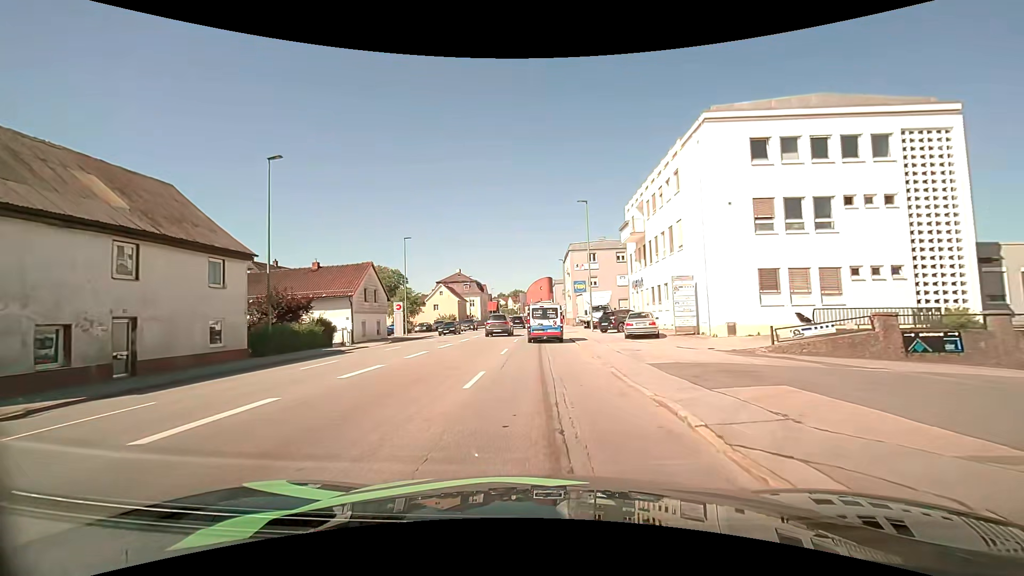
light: Day
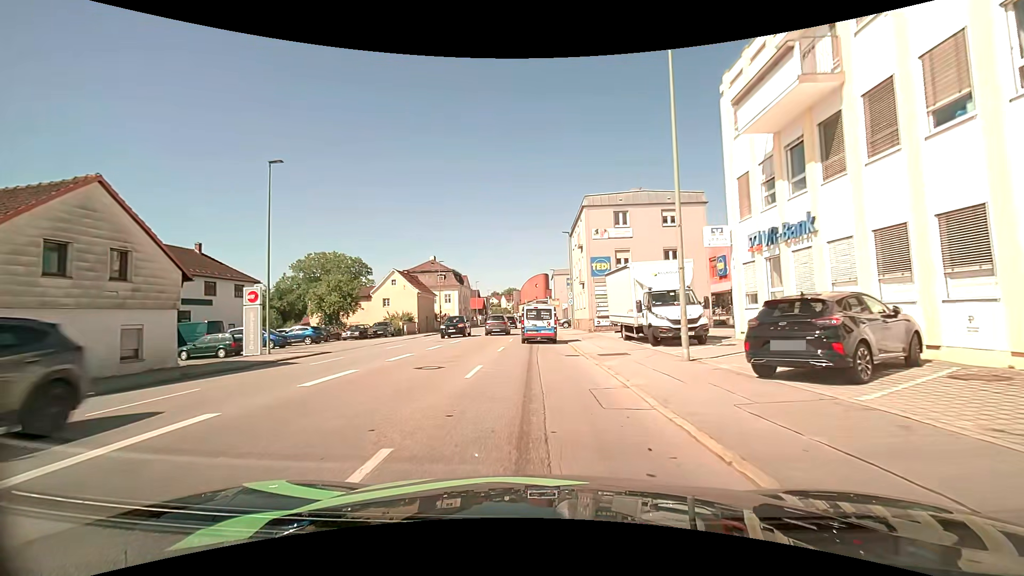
(+0.4, +25.5) m; +1°
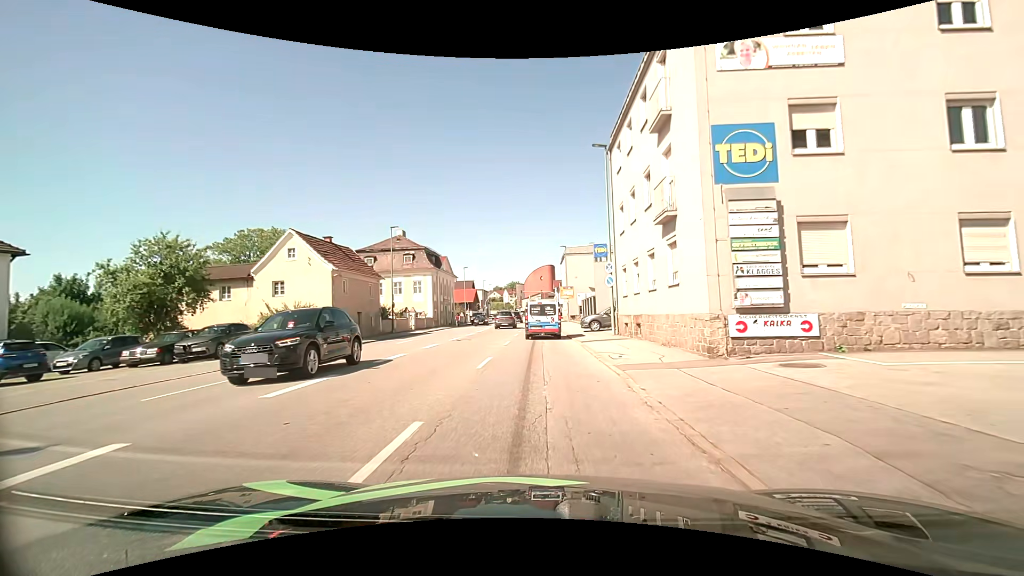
(-0.1, +26.0) m; 0°
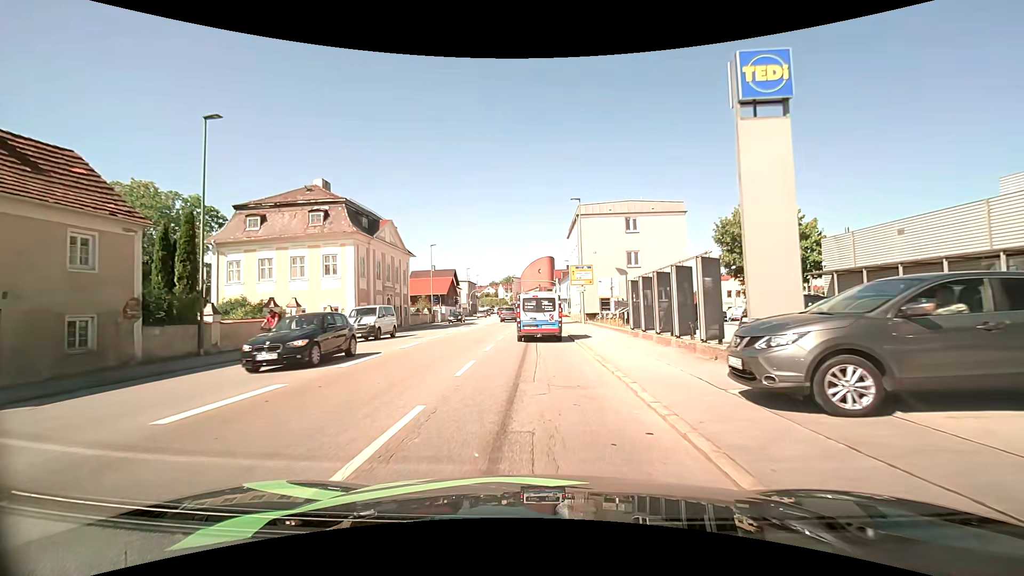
(0.0, +26.3) m; 0°
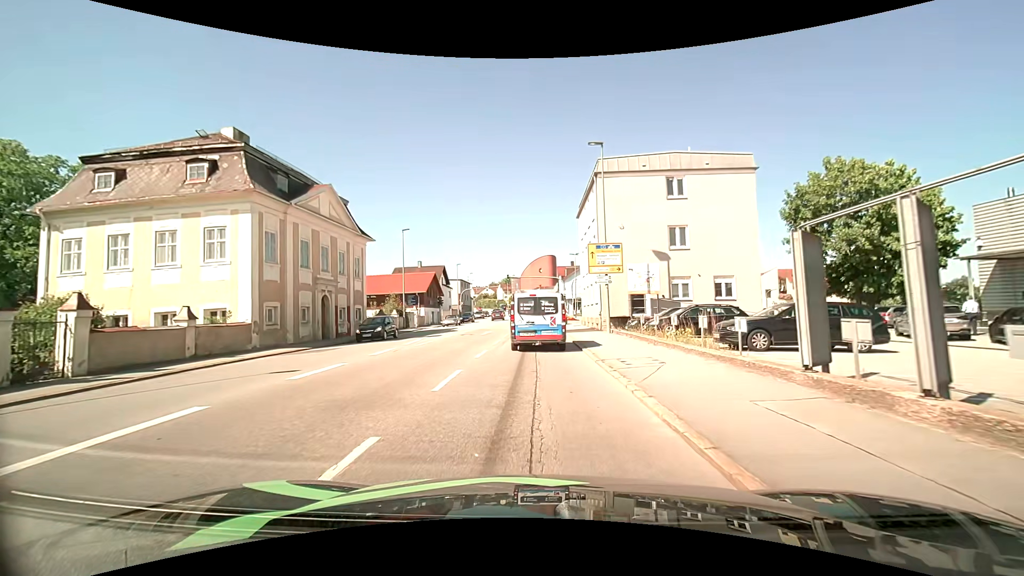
(-0.1, +13.6) m; 0°
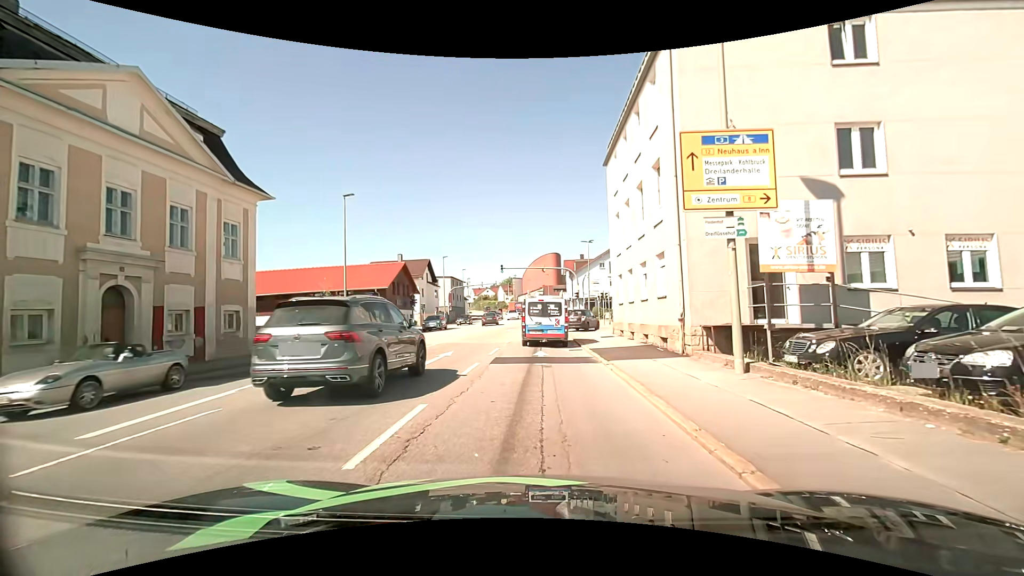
(-0.3, +16.0) m; -1°
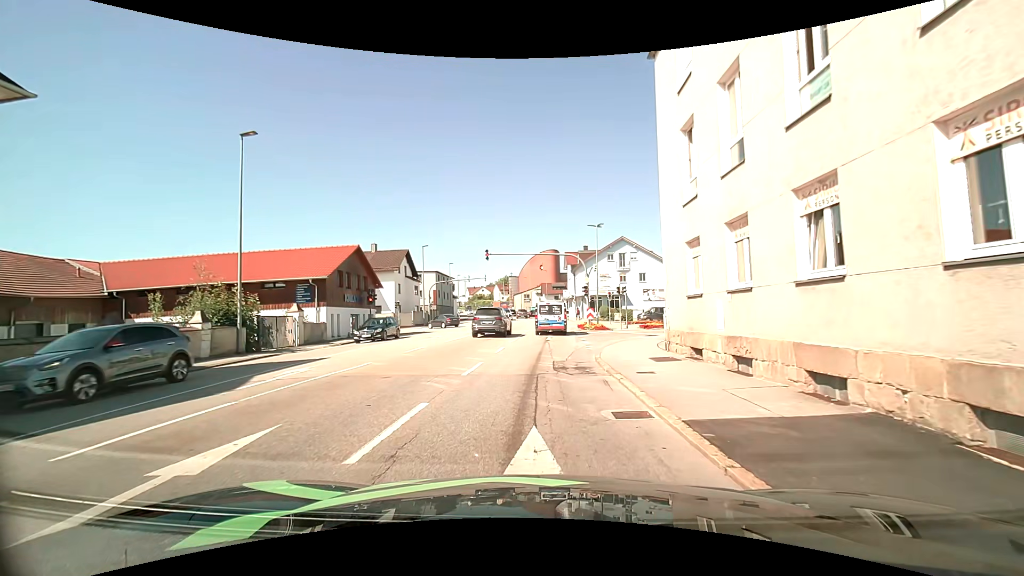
(0.0, +12.0) m; +1°
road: tertiary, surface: asphalt
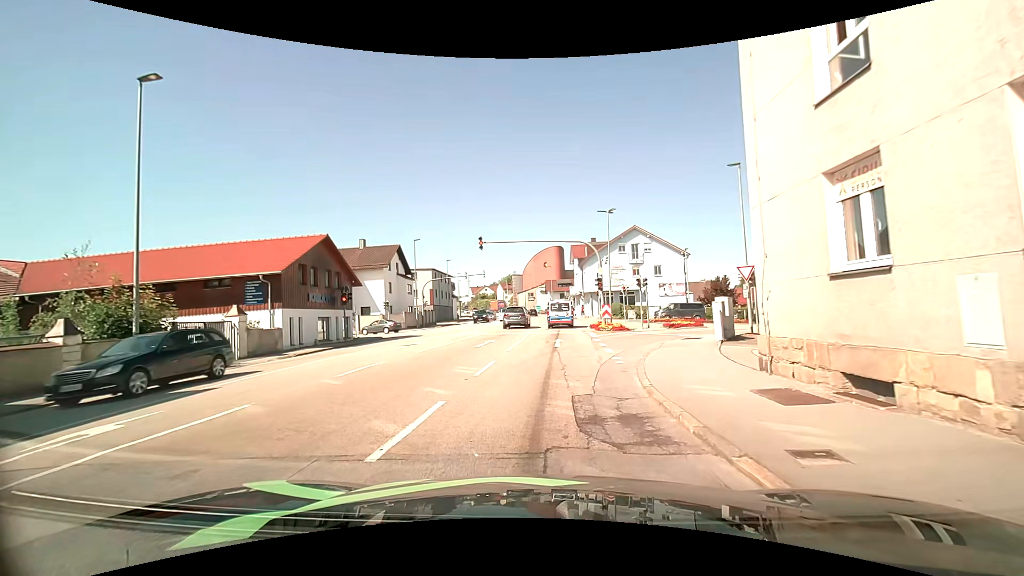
(-0.1, +6.2) m; -1°
(0, +10) (+2, +20) (+7, +29) (+14, +35) (+23, +40) (+33, +42) (+43, +43) (+53, +43) (+63, +43) (+73, +43) m
